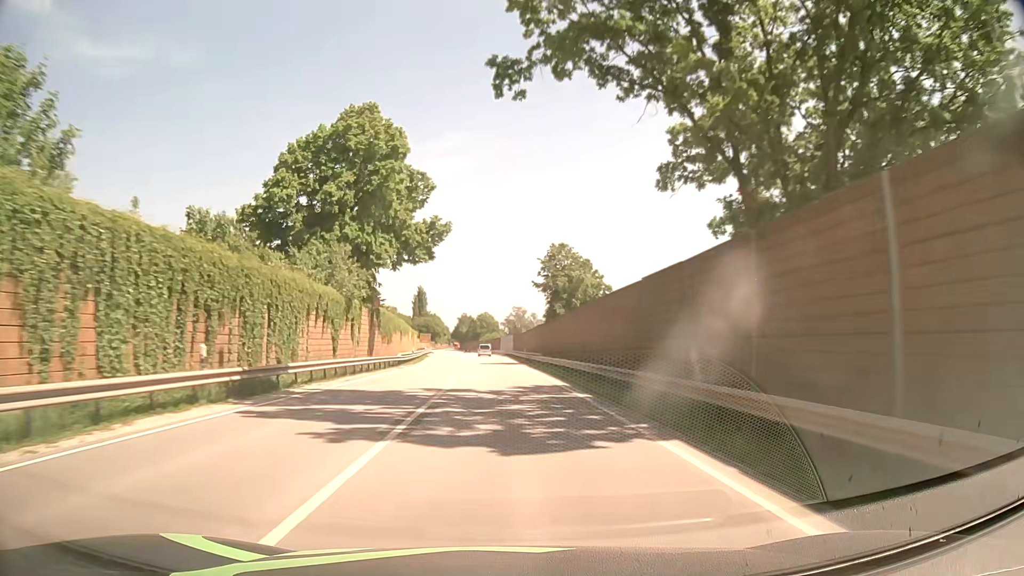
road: primary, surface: asphalt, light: Day
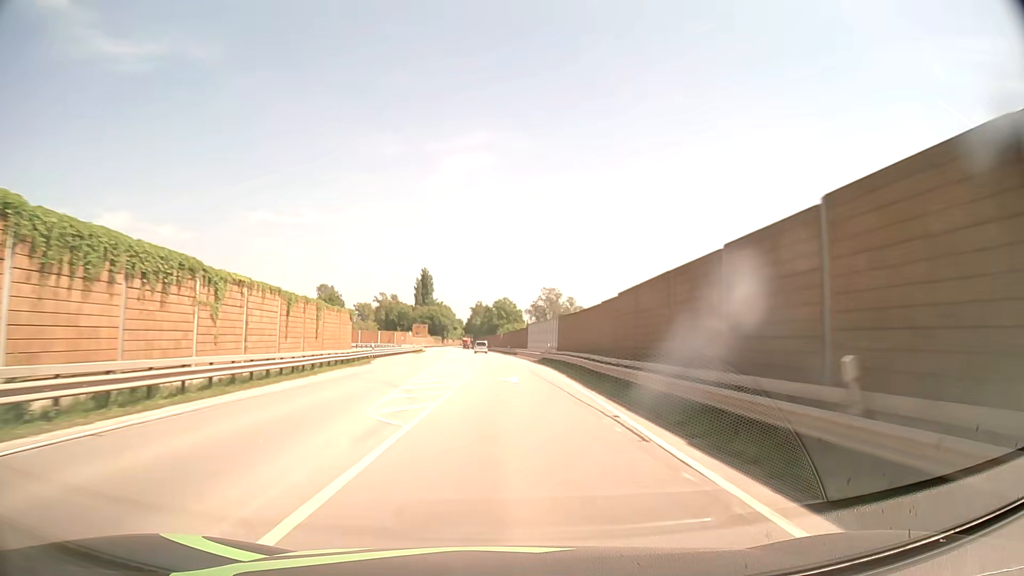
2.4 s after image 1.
(-1.2, +58.4) m; -2°
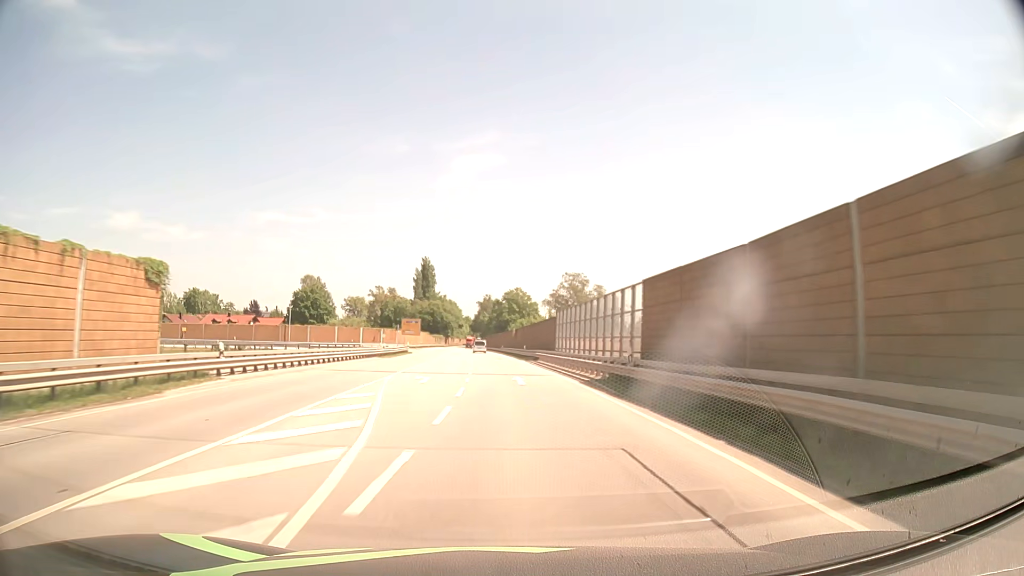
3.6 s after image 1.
(-0.1, +30.4) m; -1°
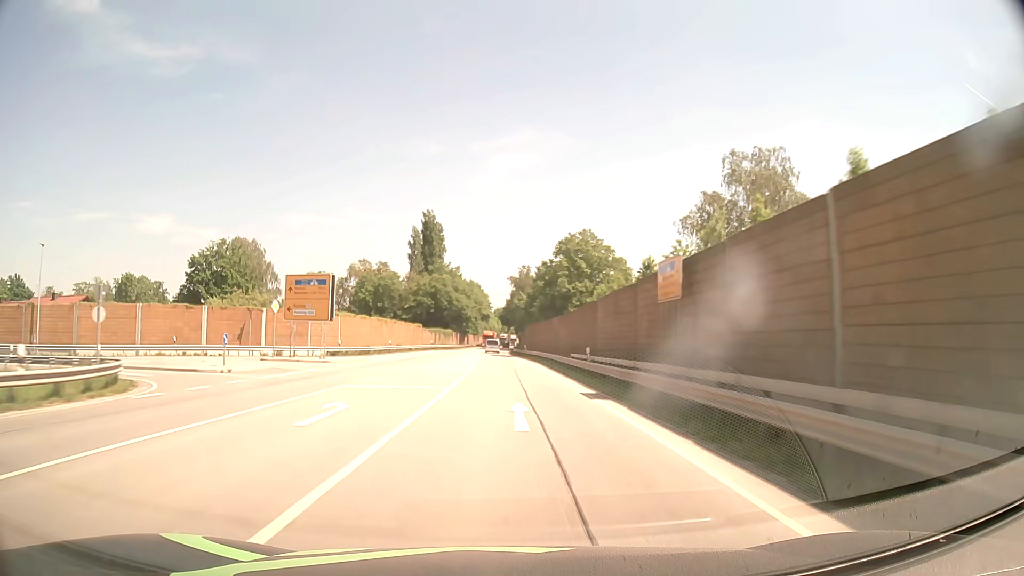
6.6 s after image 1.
(-2.2, +77.3) m; -3°
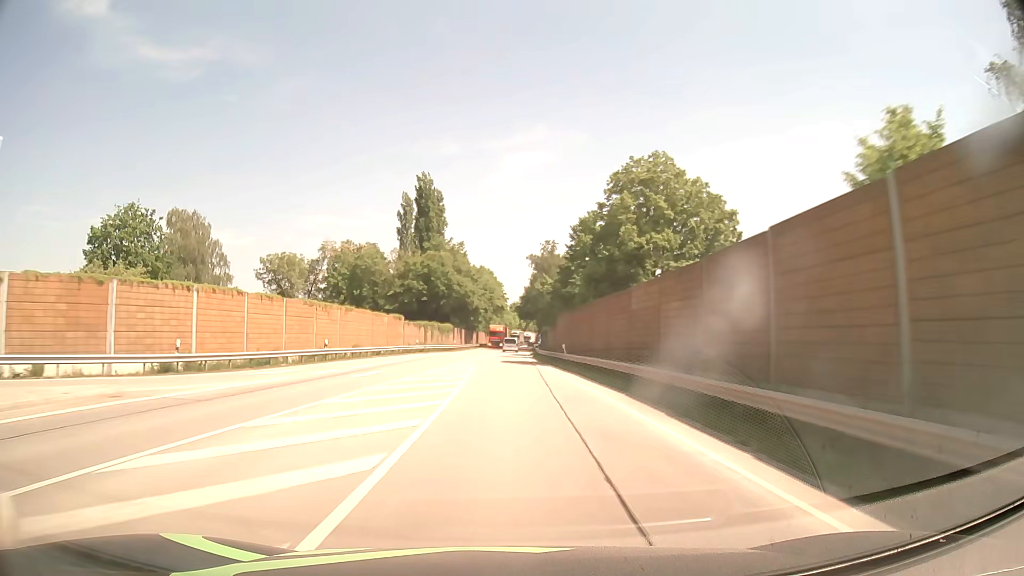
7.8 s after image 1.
(-0.4, +31.2) m; -1°
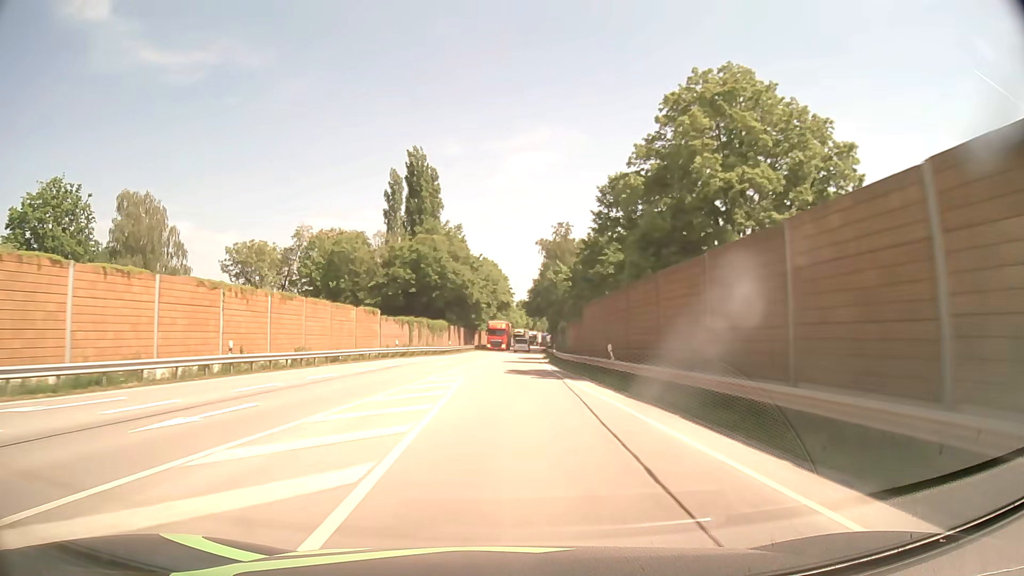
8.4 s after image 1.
(-0.1, +15.7) m; -1°
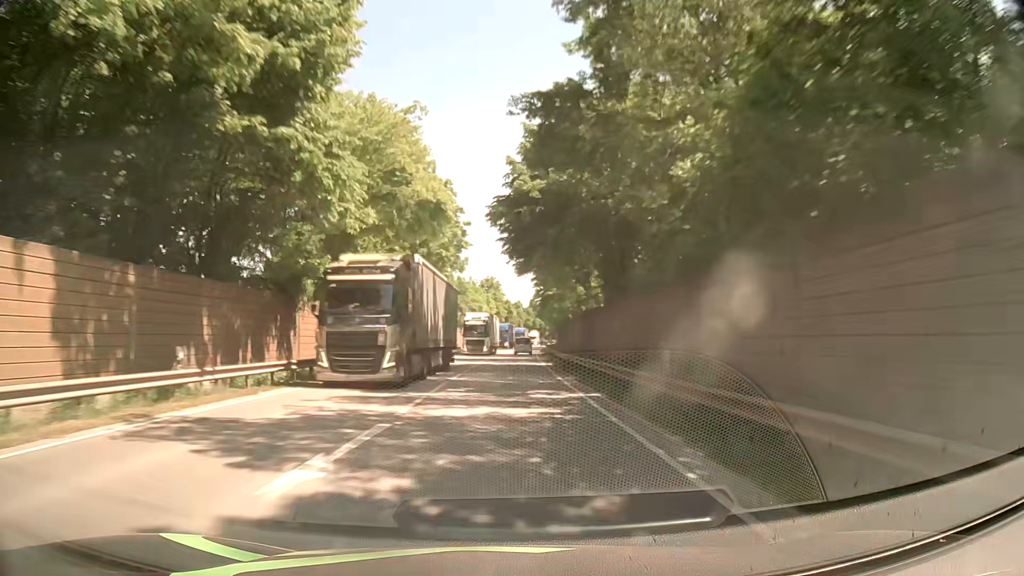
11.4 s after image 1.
(+2.2, +78.5) m; +3°
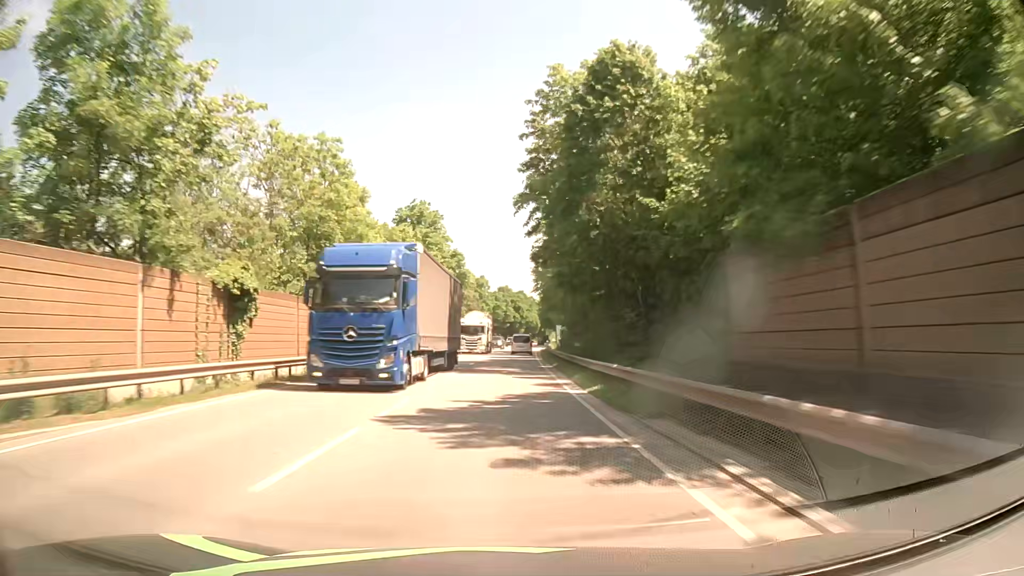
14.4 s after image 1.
(+1.7, +76.9) m; +3°
(0, +10) (0, +20) (0, +30) (+1, +40) (+1, +50) (+1, +60) (+2, +70) (+2, +80) (+3, +90) (+4, +100) m
